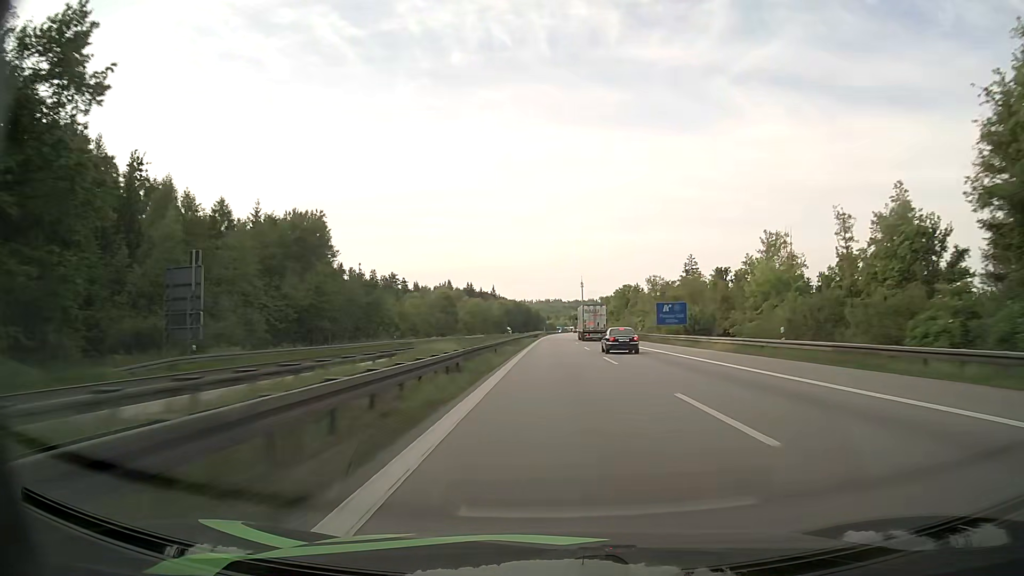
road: motorway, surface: asphalt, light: Day
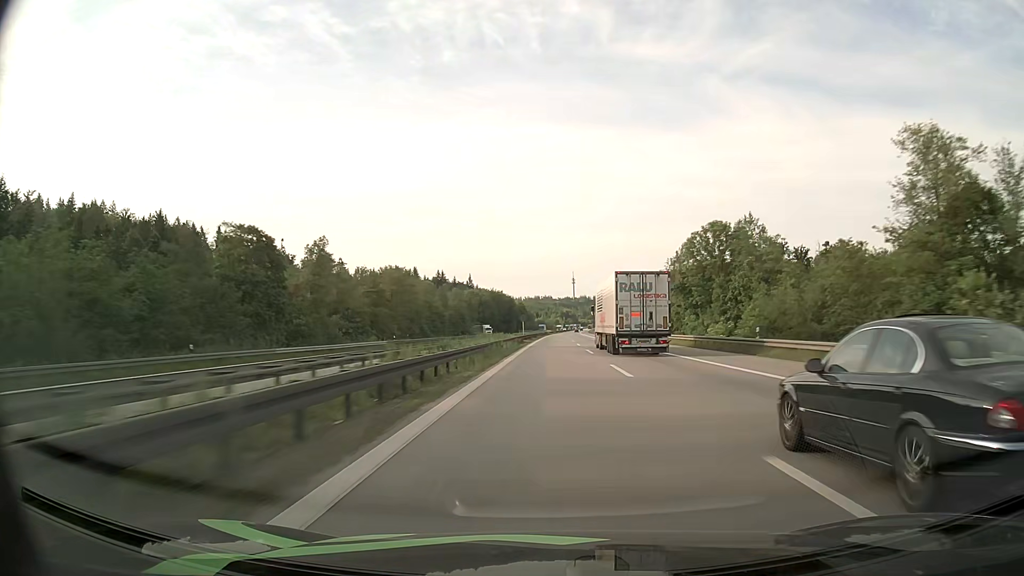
(+0.7, +96.8) m; +1°
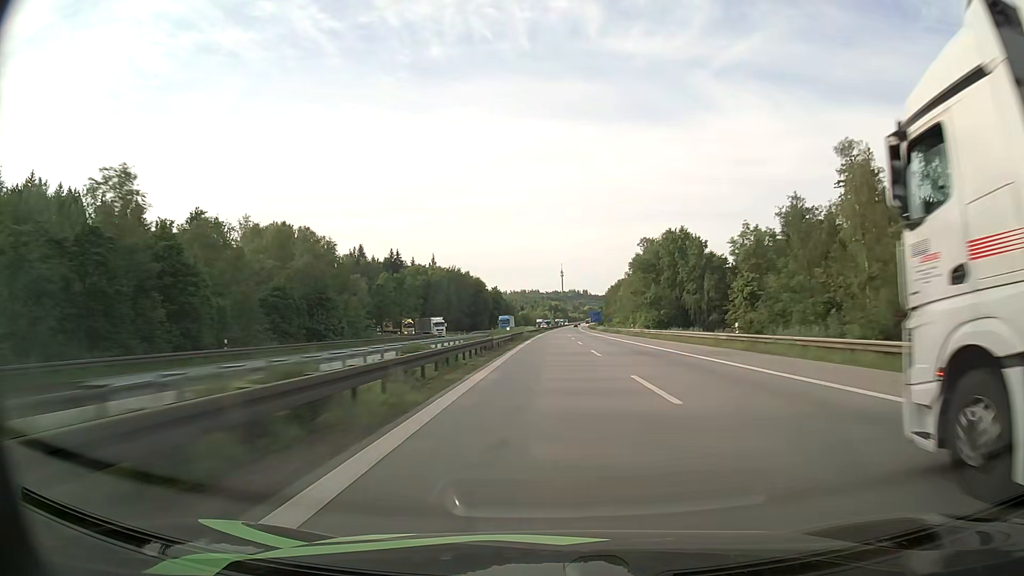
(+1.0, +97.2) m; +1°
(0, +10) (0, +20) (0, +30) (0, +40) (0, +50) (0, +60) (0, +70) (+1, +80) (+1, +90) (+1, +100) m
